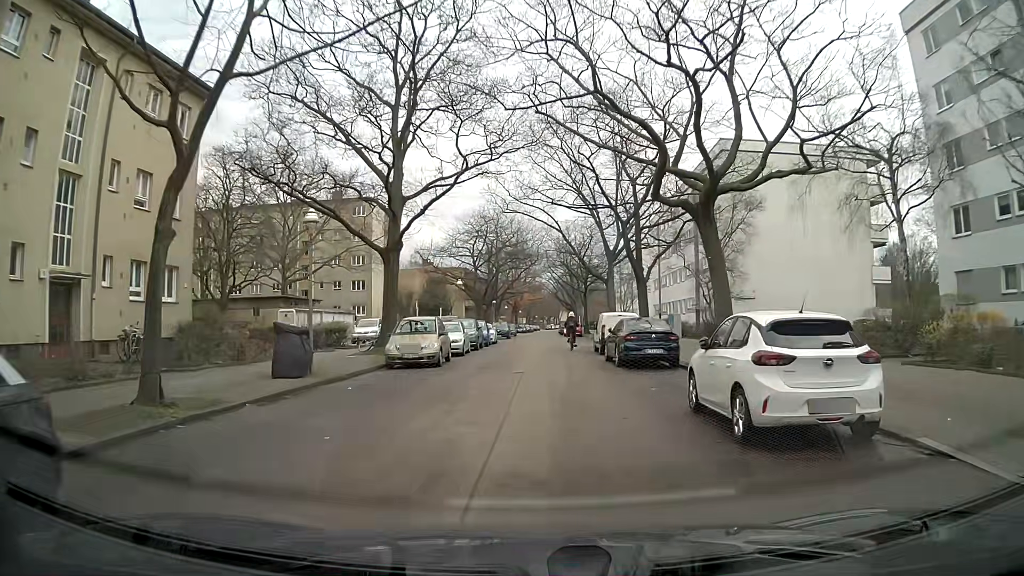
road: residential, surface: concrete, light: Day
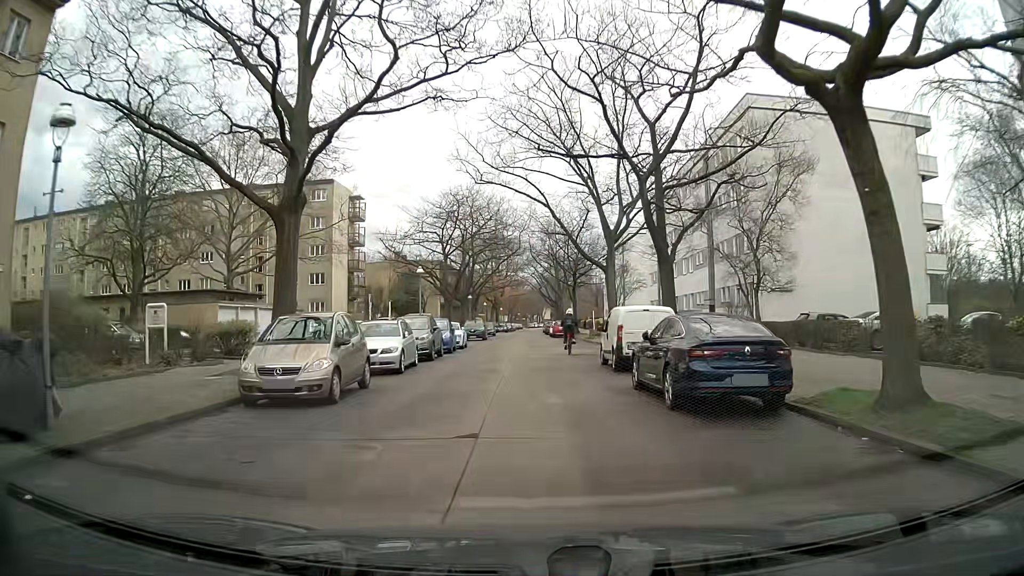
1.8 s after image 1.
(+0.1, +9.9) m; 0°
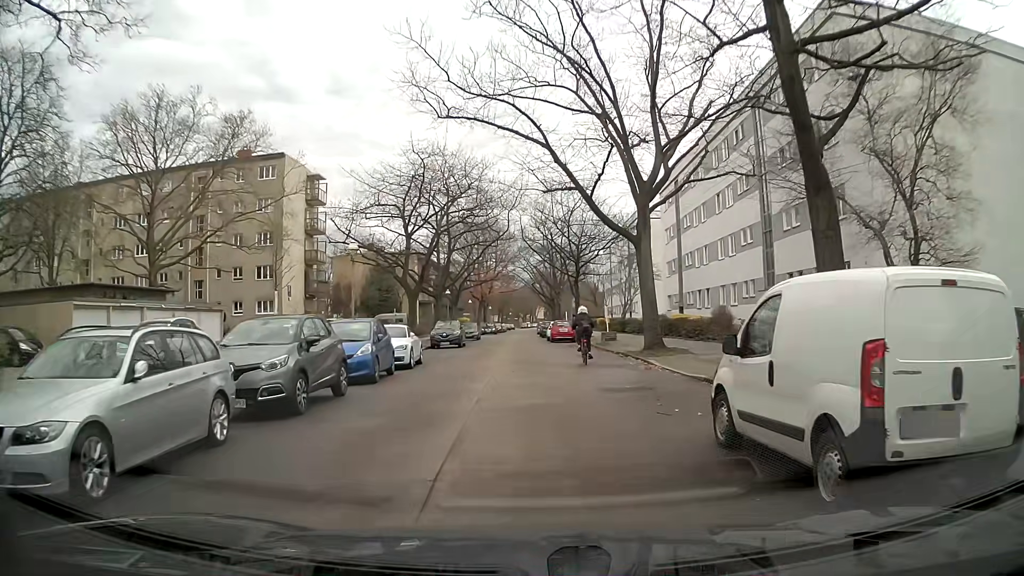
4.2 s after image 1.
(+0.2, +13.0) m; +3°
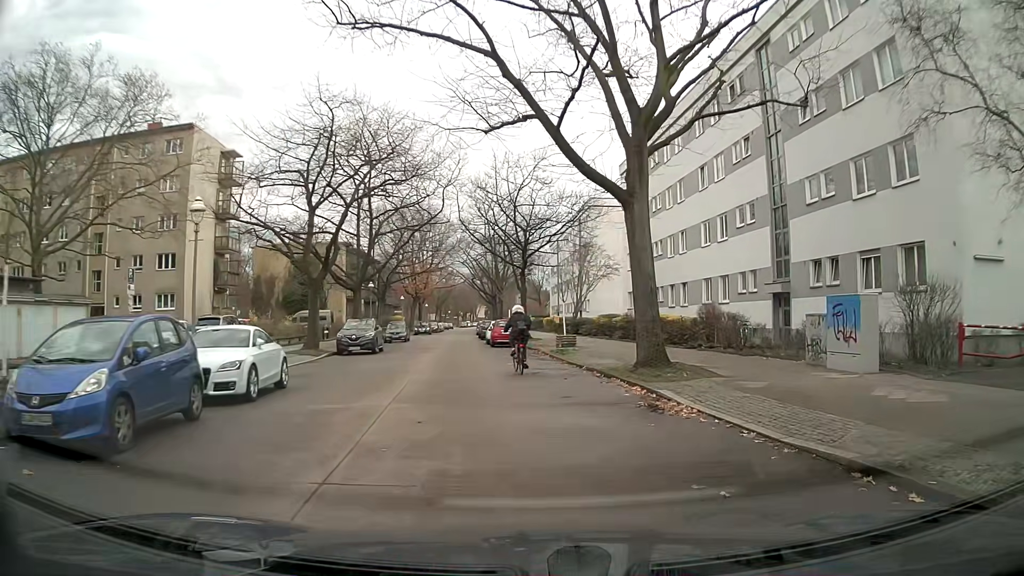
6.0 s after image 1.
(-0.1, +8.7) m; +6°
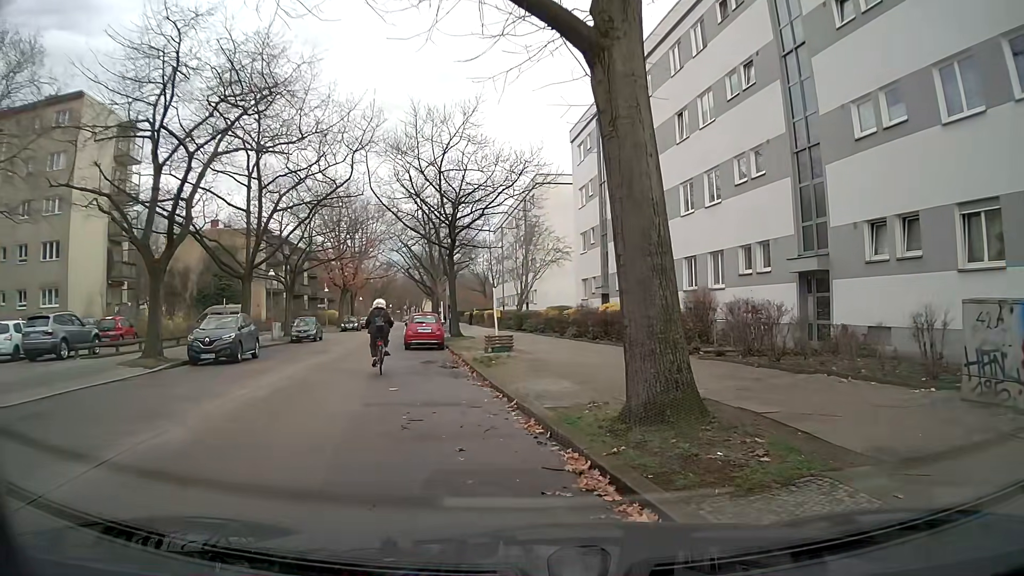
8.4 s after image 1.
(+0.4, +8.5) m; +5°
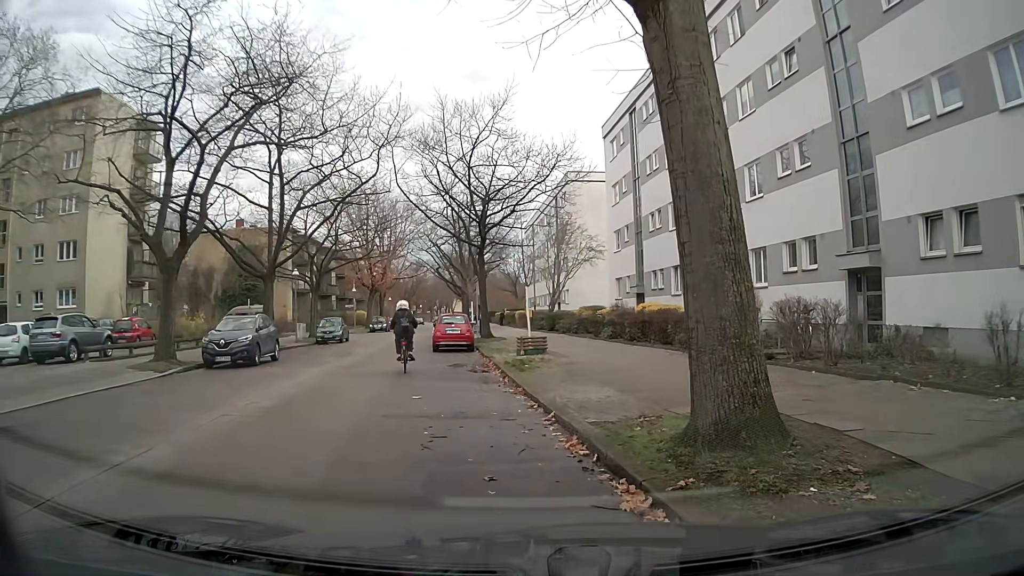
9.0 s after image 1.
(-0.1, +1.1) m; -4°
